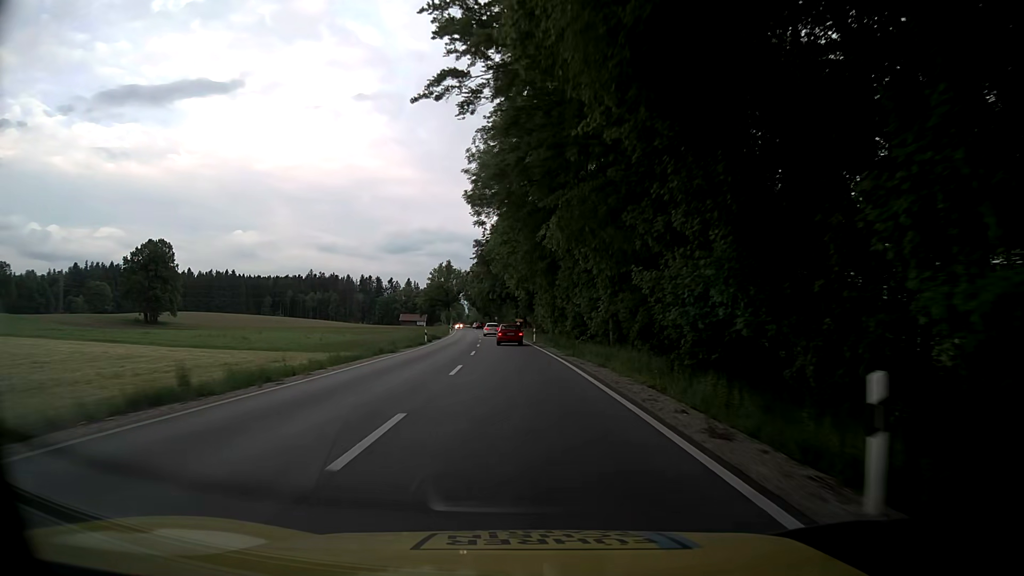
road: primary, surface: asphalt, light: Day
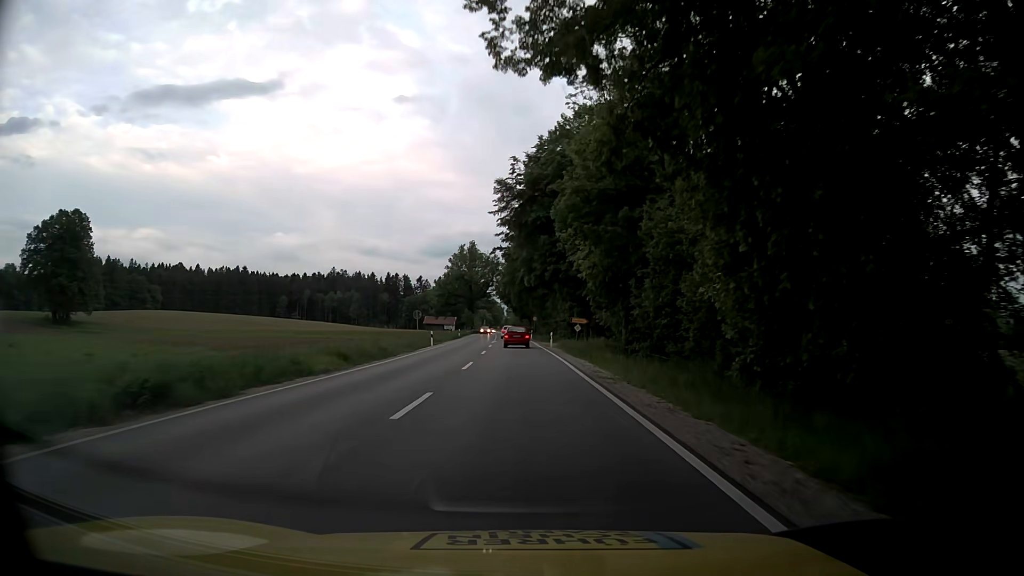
(-2.0, +56.7) m; -4°
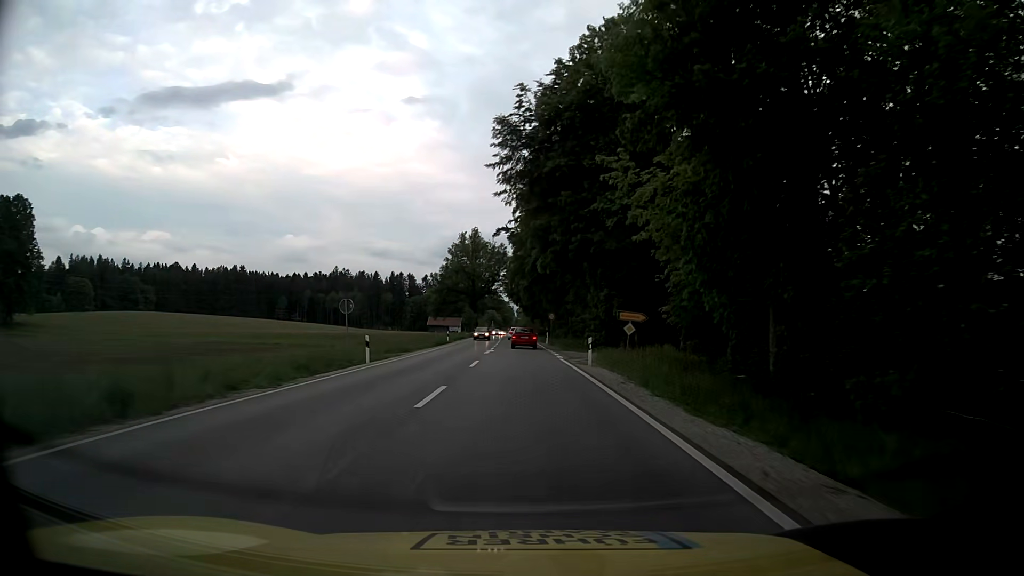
(-0.1, +22.6) m; -1°
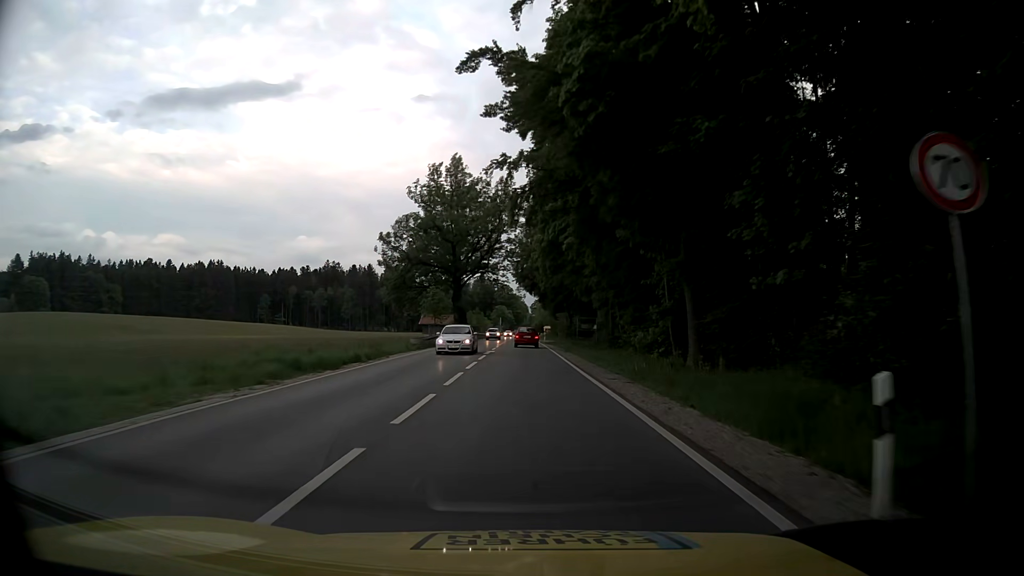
(-1.0, +56.3) m; -1°
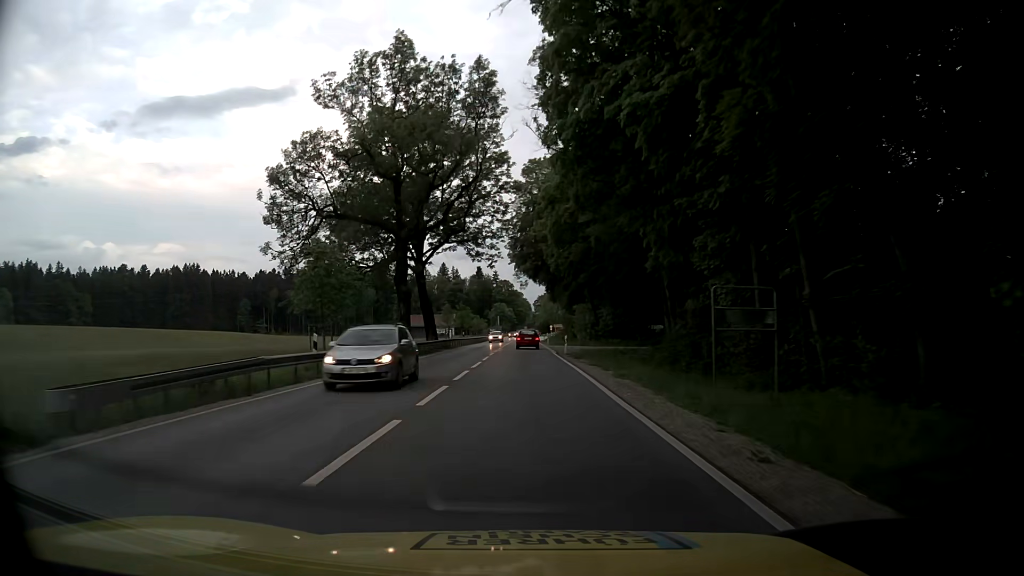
(-0.1, +33.8) m; 0°
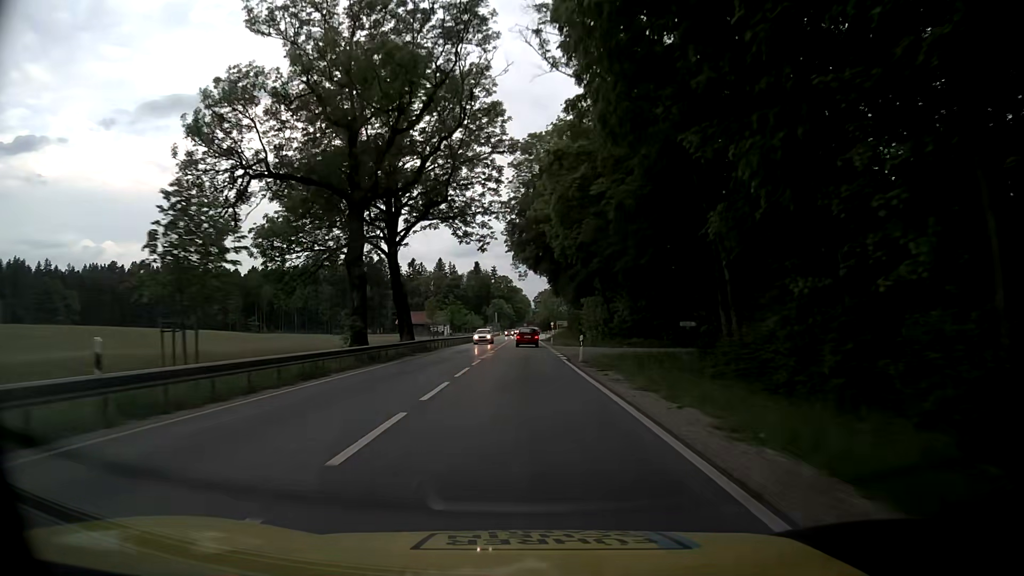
(0.0, +11.3) m; 0°
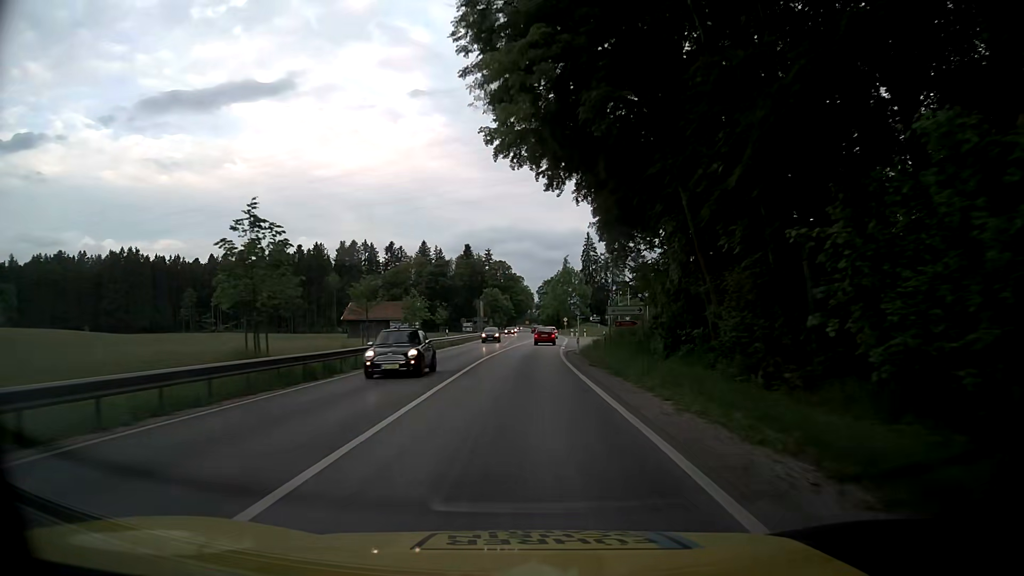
(0.0, +56.5) m; 0°
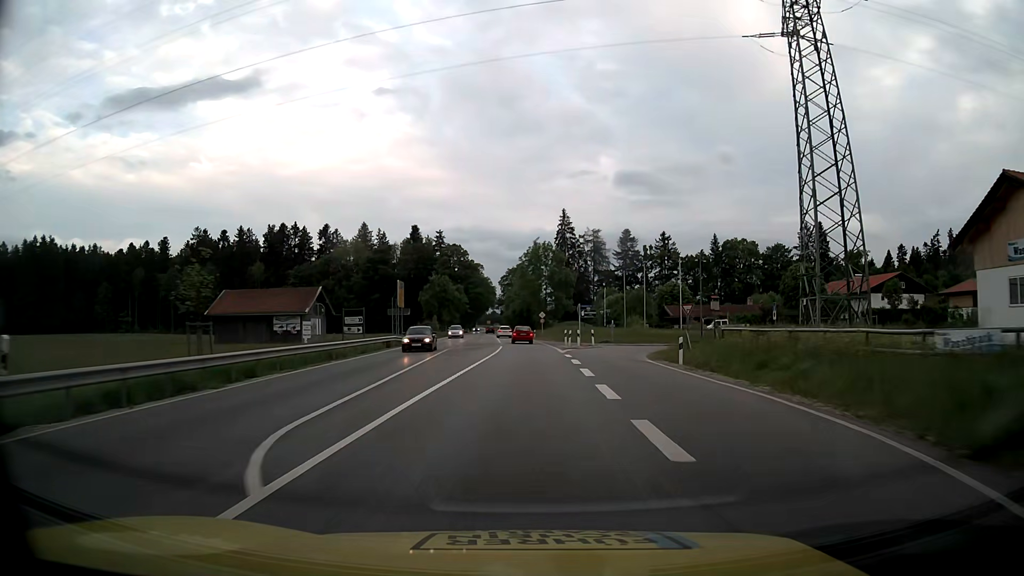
(+0.5, +45.3) m; +3°
(0, +10) (0, +20) (0, +30) (0, +40) (0, +50) (0, +60) (-1, +70) (-1, +80) (-2, +90) (-3, +100) m
